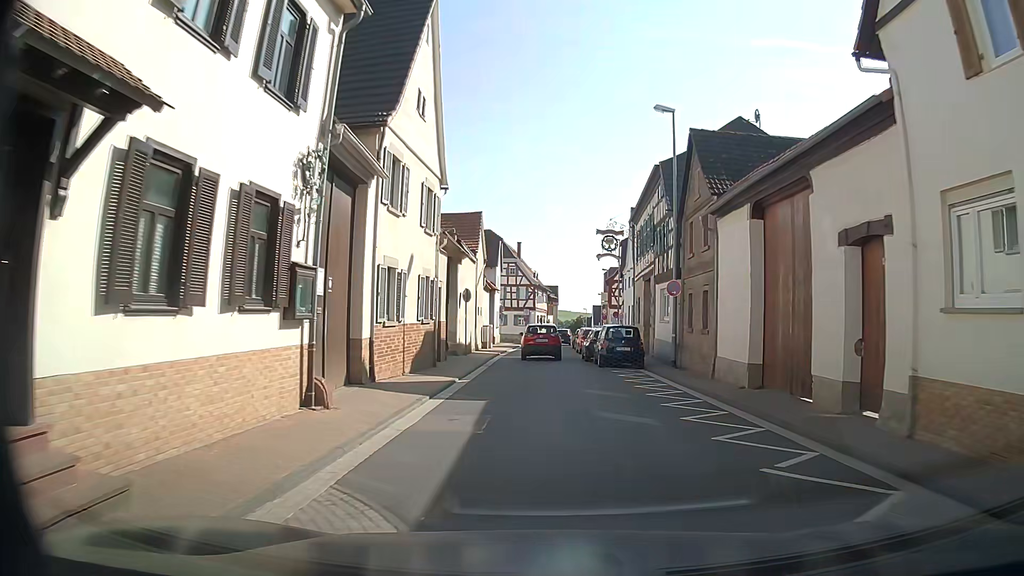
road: tertiary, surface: asphalt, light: Day
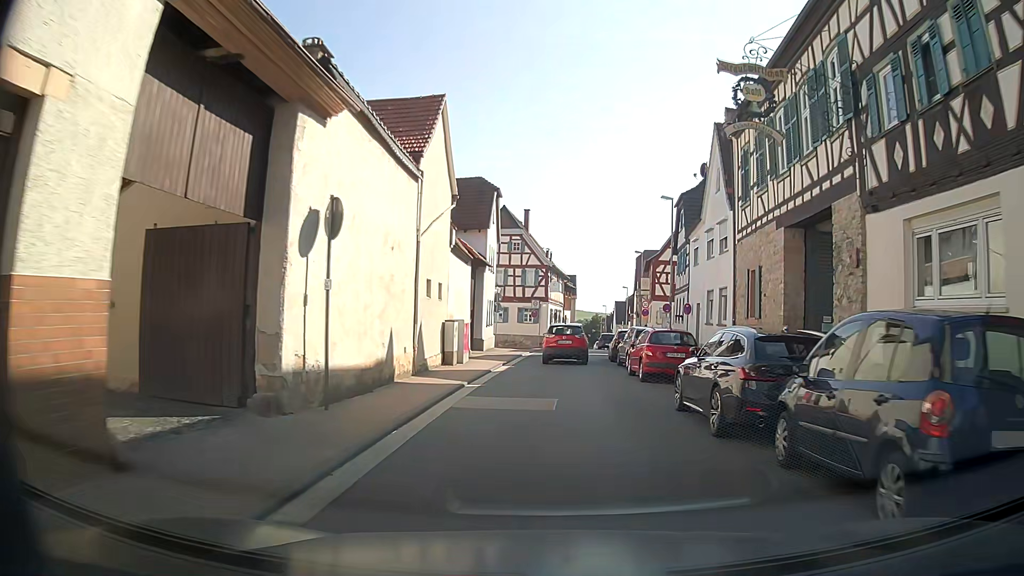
(-0.1, +20.5) m; 0°
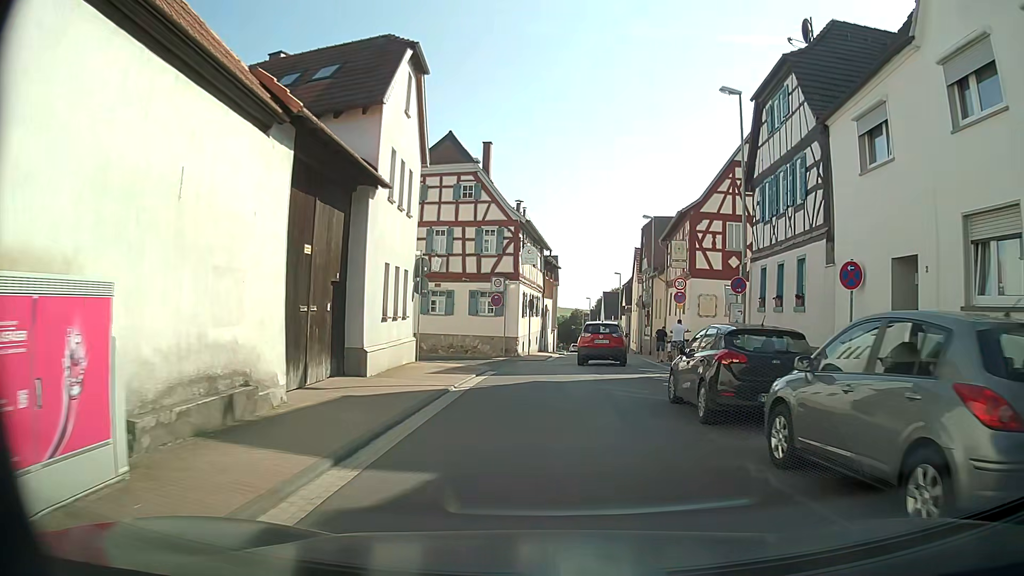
(+0.2, +19.9) m; +1°
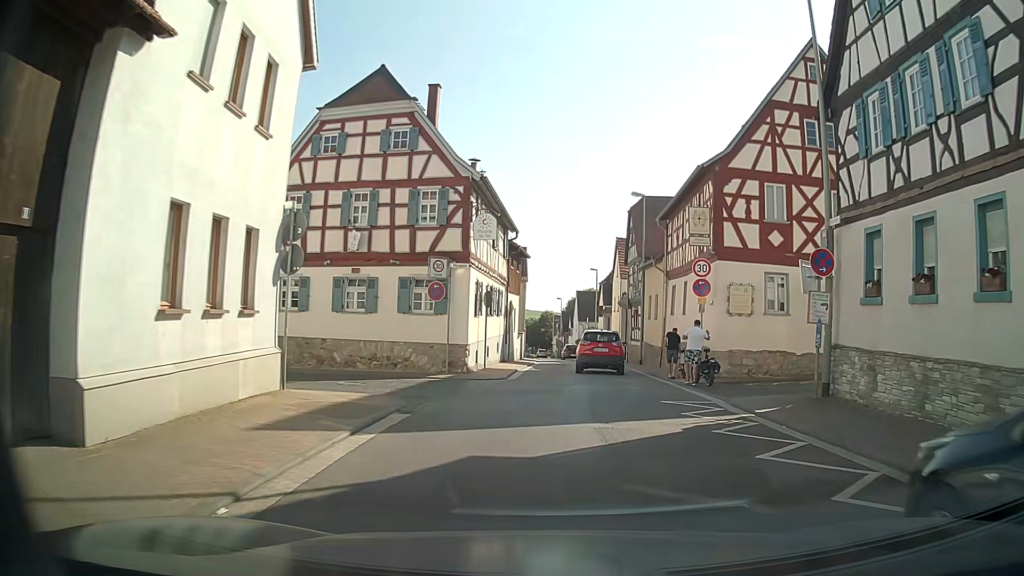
(+0.3, +9.4) m; +3°
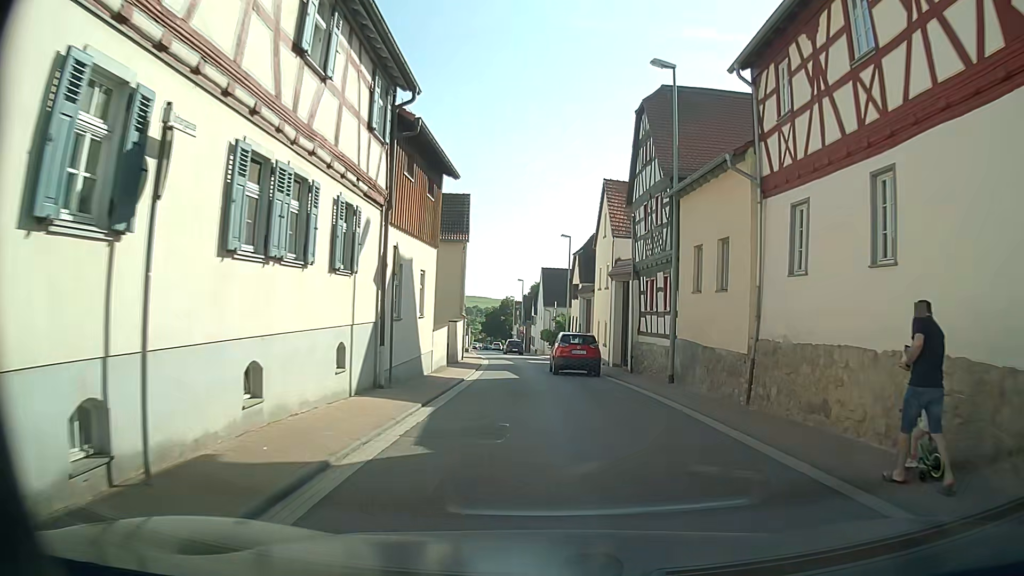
(+0.6, +19.1) m; +3°
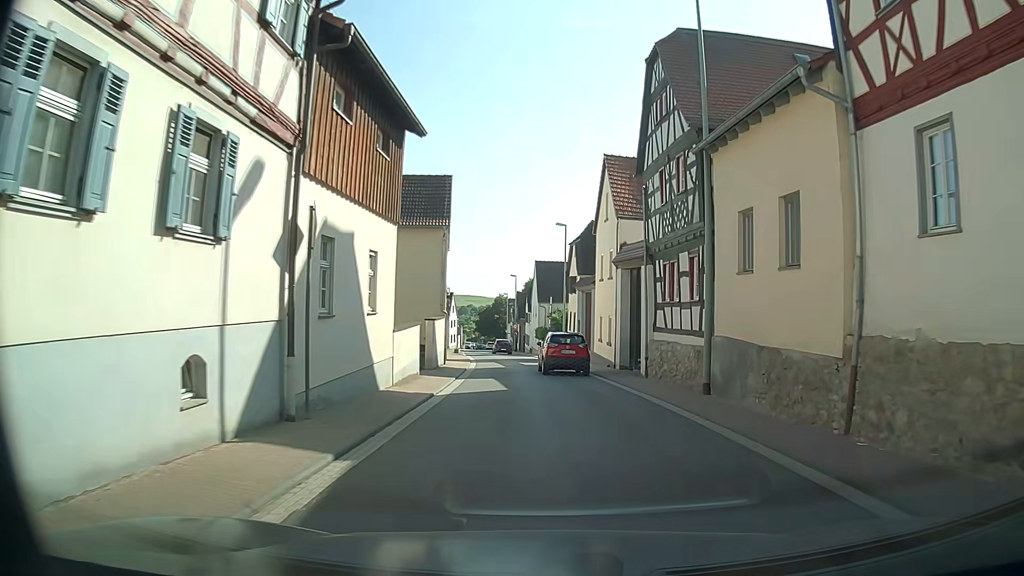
(0.0, +4.9) m; +1°
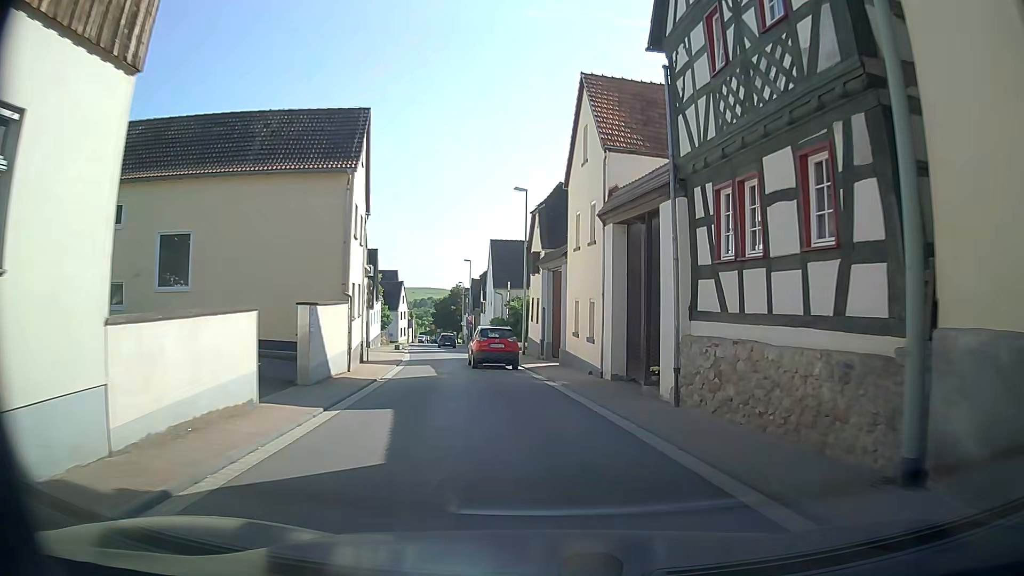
(+0.1, +10.1) m; +2°
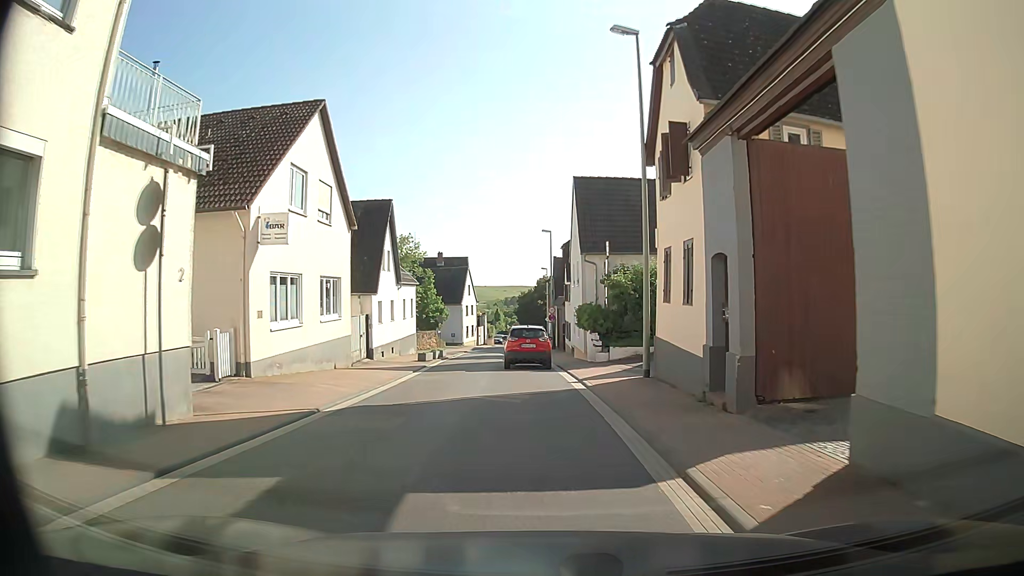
(-0.8, +21.7) m; -7°
